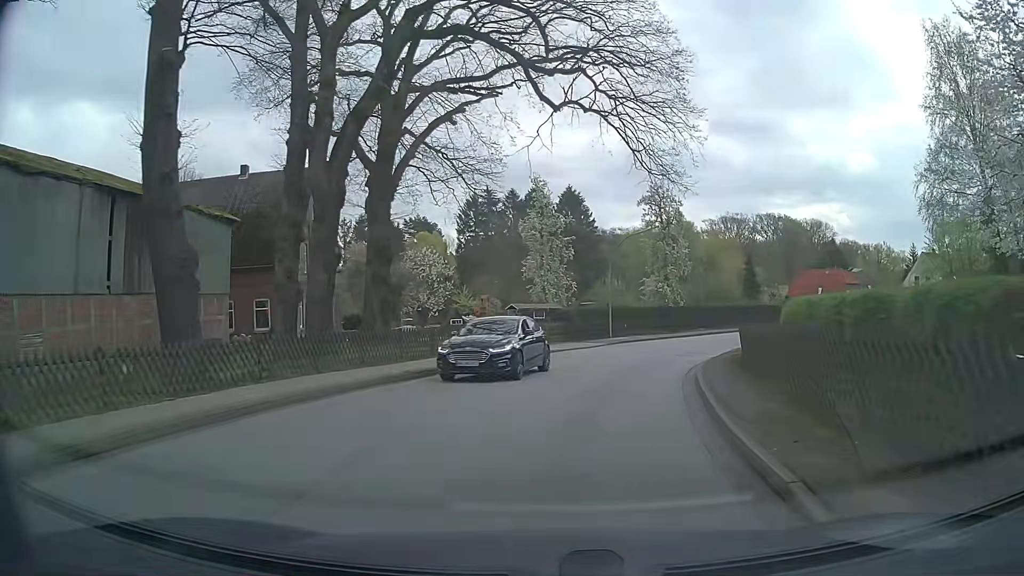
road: tertiary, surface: asphalt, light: Day
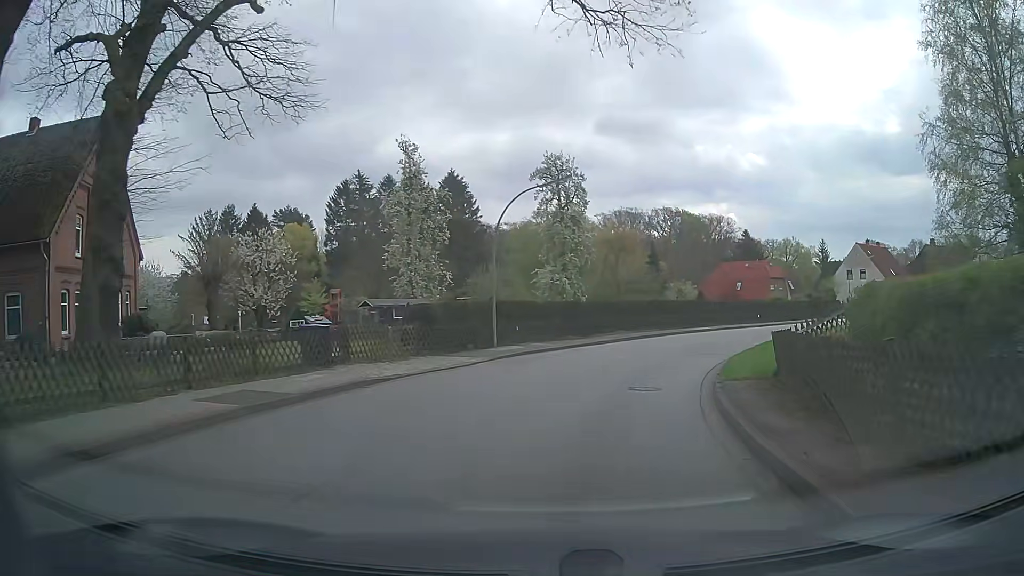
(+1.3, +13.5) m; +10°
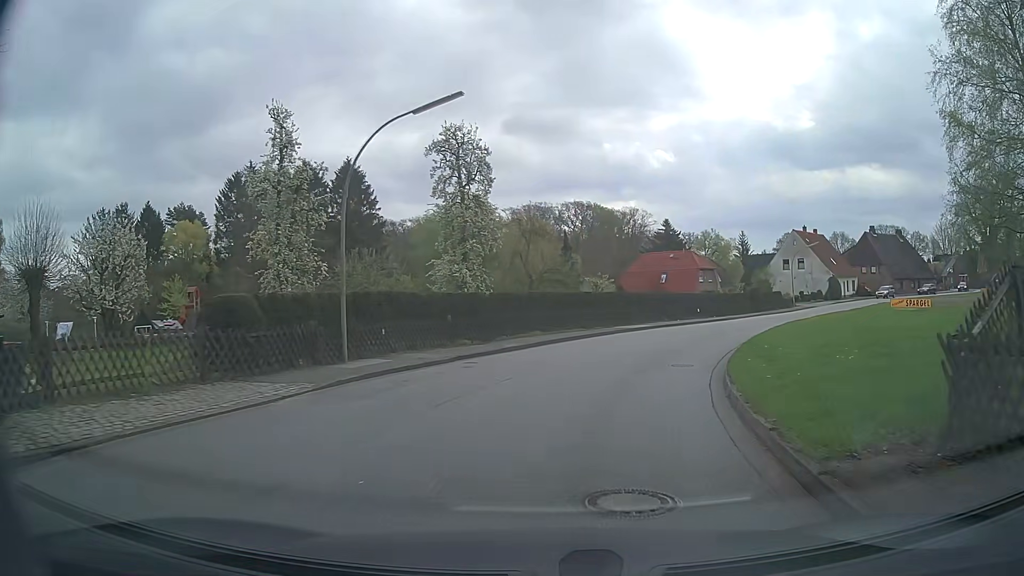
(+0.8, +9.1) m; +9°
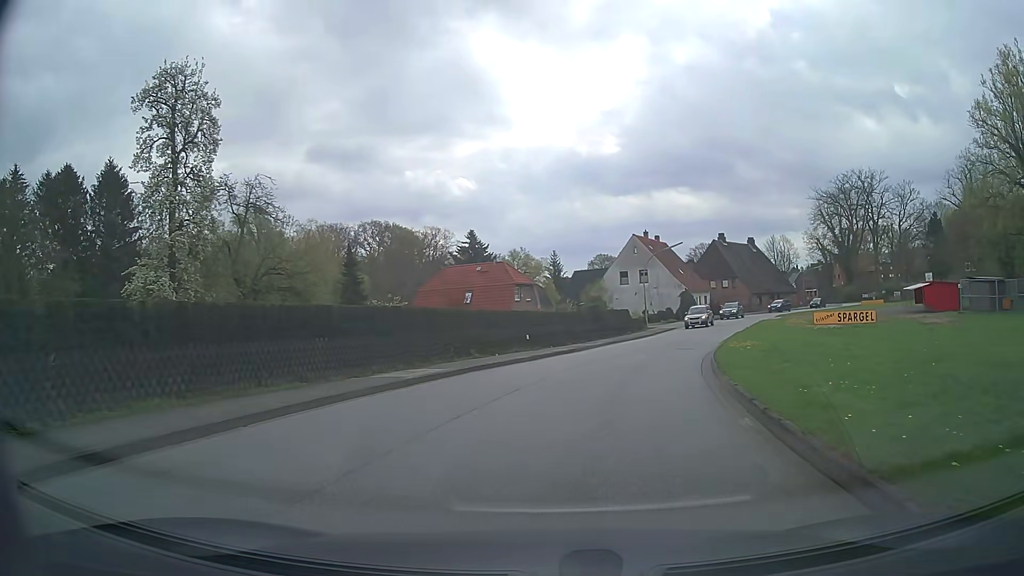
(+2.3, +17.8) m; +16°
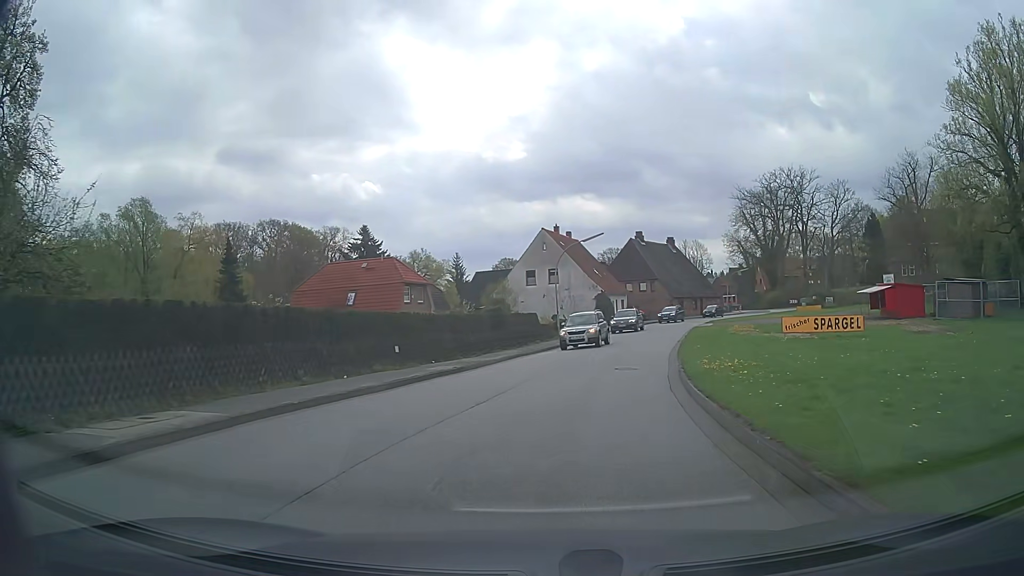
(+0.6, +8.8) m; +8°
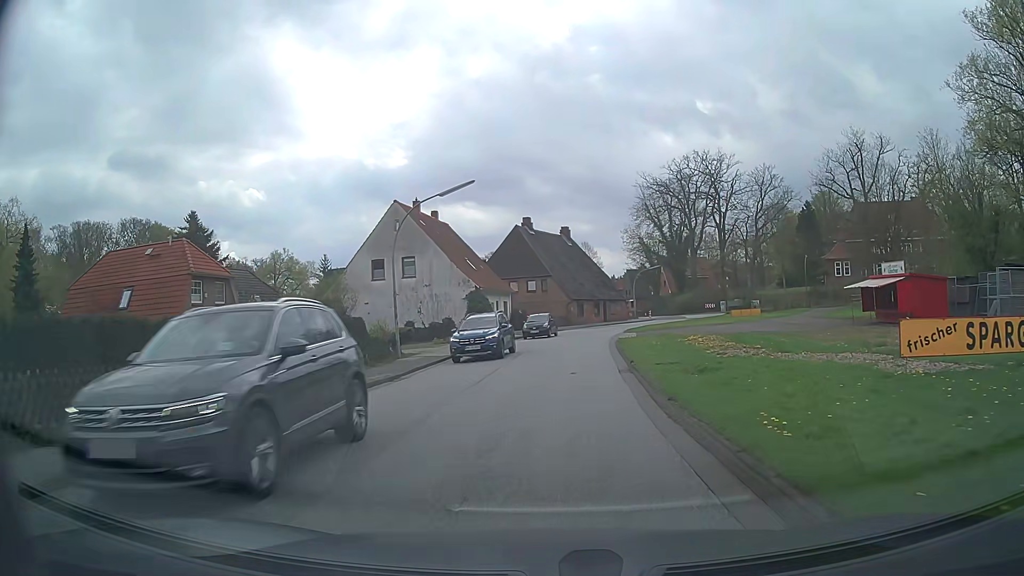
(+1.8, +17.6) m; +10°
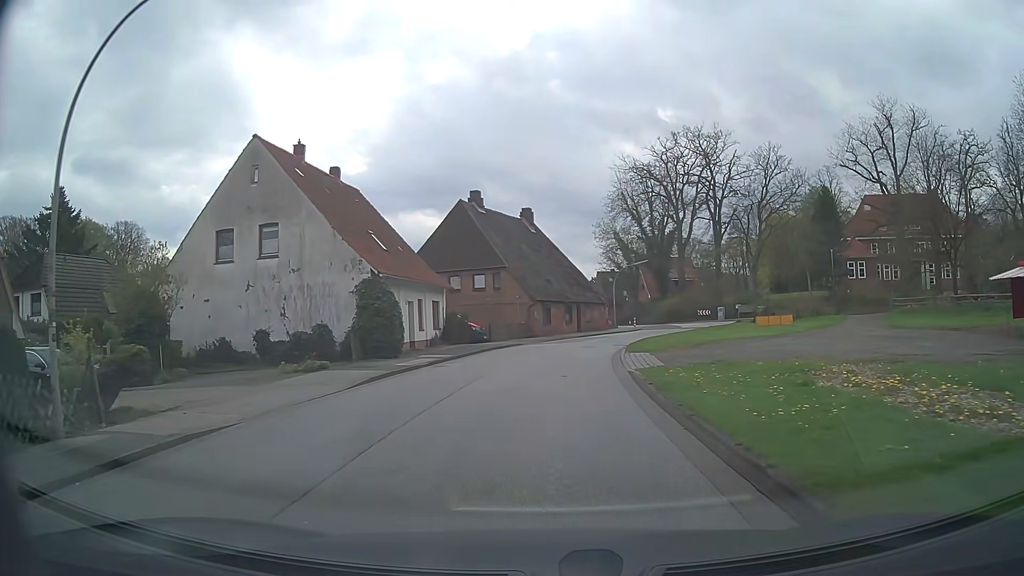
(+0.7, +17.8) m; +4°
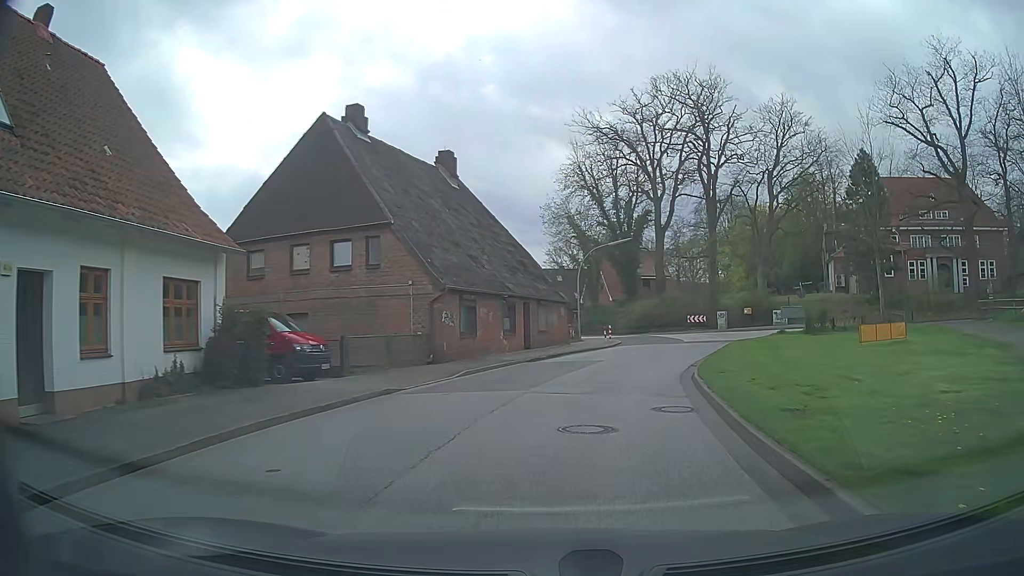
(+0.5, +22.1) m; +5°
(+1, +10) (+2, +20) (+6, +29) (+8, +39) (+9, +49) (+6, +59) (+3, +68) (0, +77) (-4, +87) (-7, +96) m
